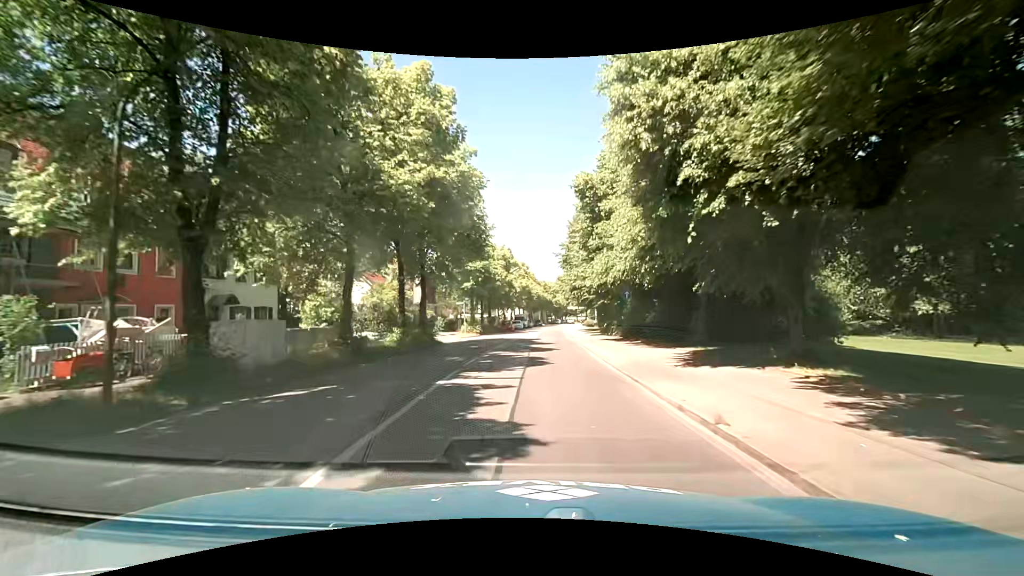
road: secondary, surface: asphalt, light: Day
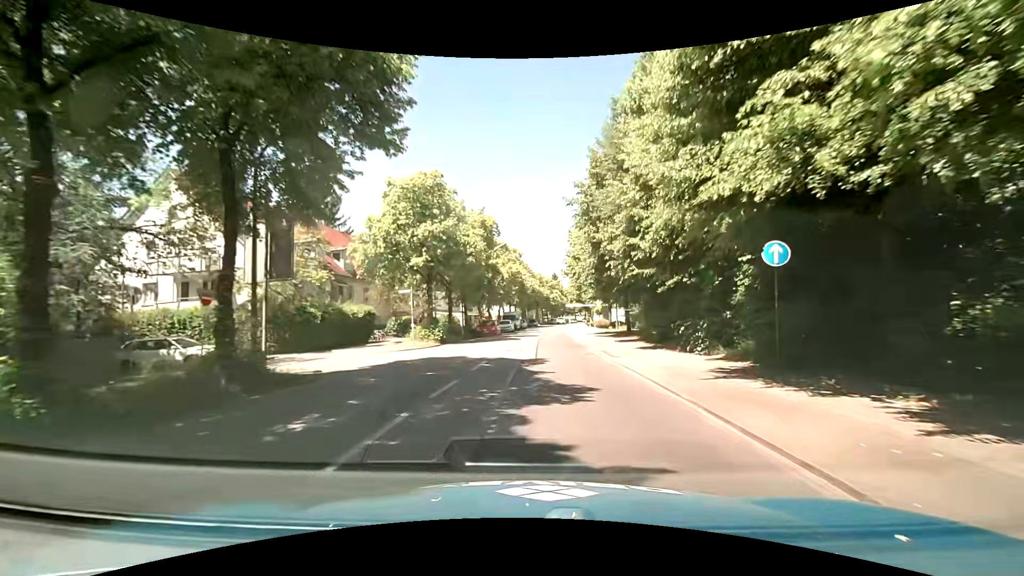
(+0.1, +19.8) m; 0°
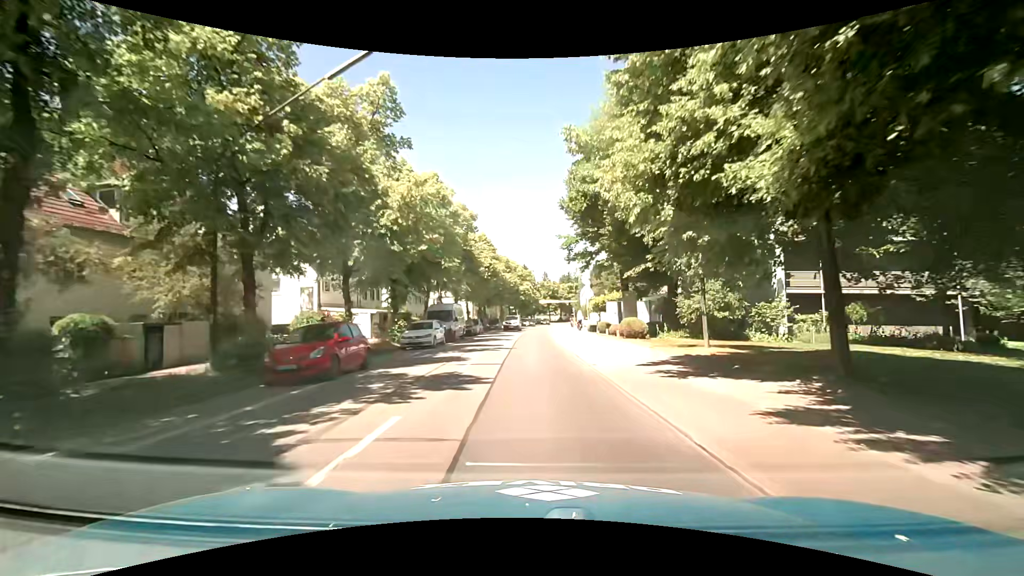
(+1.2, +31.6) m; +3°
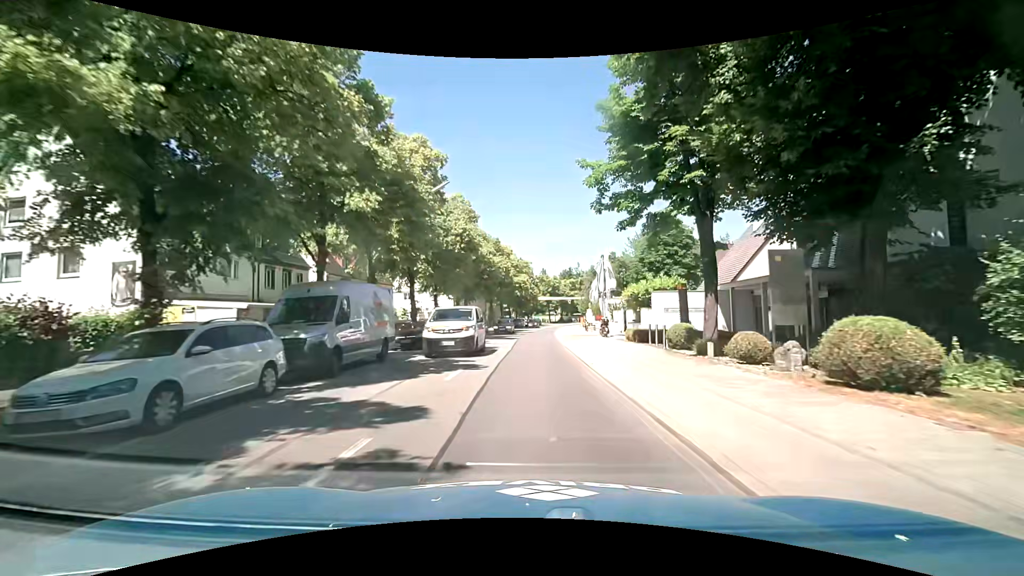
(+0.4, +19.2) m; +2°
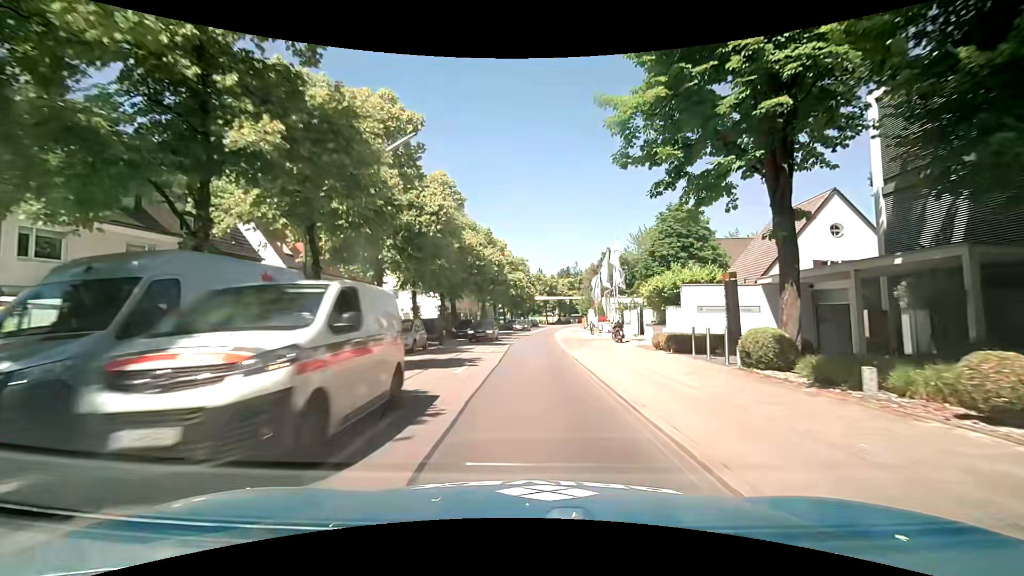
(-0.1, +6.7) m; 0°
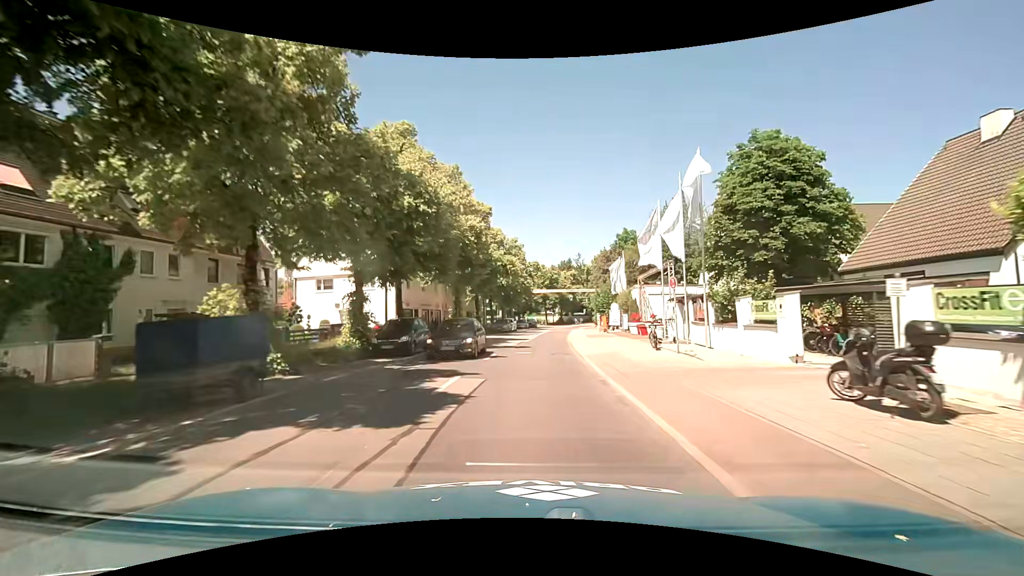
(-0.2, +20.7) m; -1°
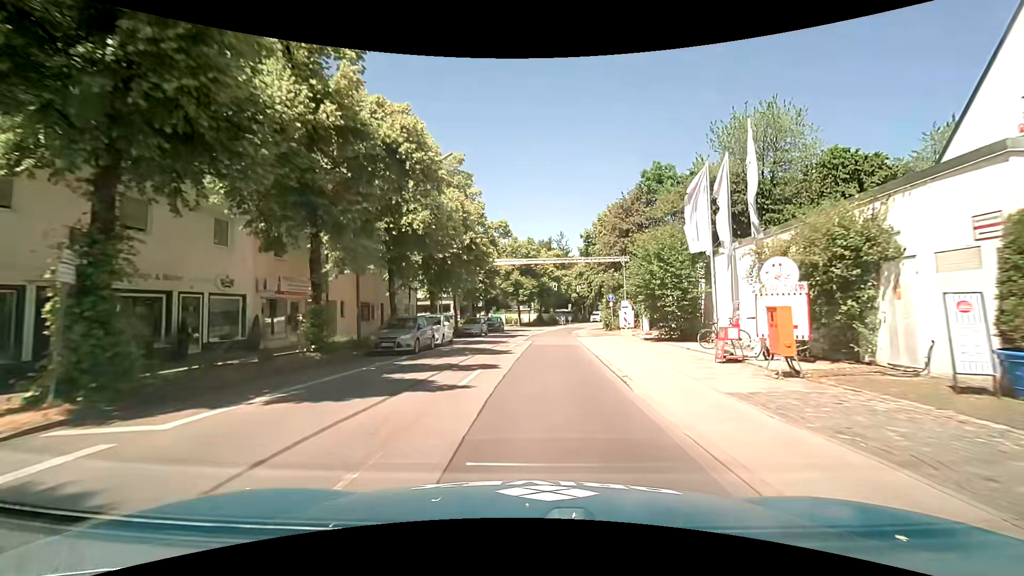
(+1.1, +34.2) m; +3°
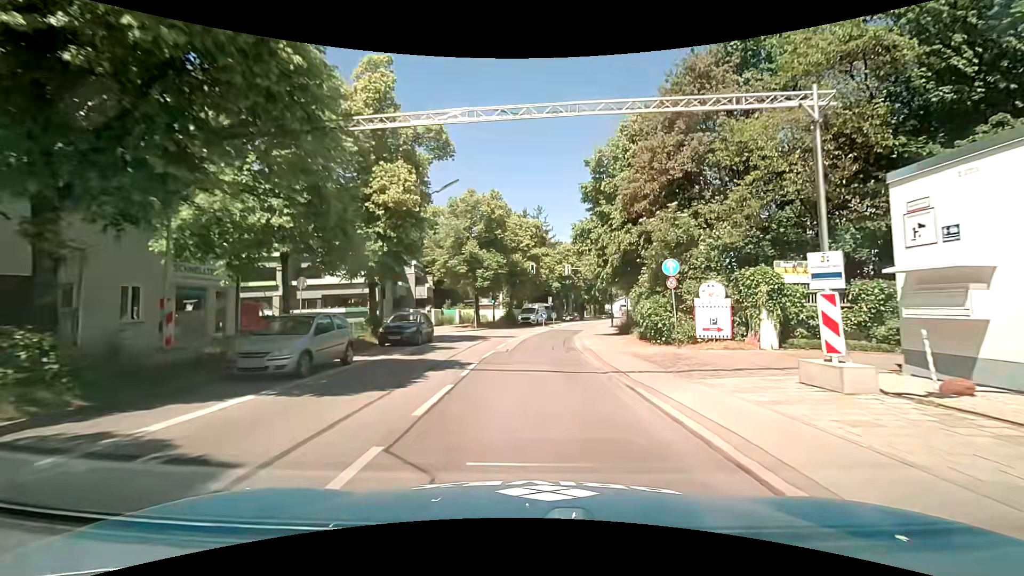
(+1.0, +25.2) m; +4°
(0, +10) (0, +20) (+1, +30) (+2, +40) (+4, +50) (+6, +59) (+9, +69) (+12, +79) (+14, +88) (+17, +98) m
